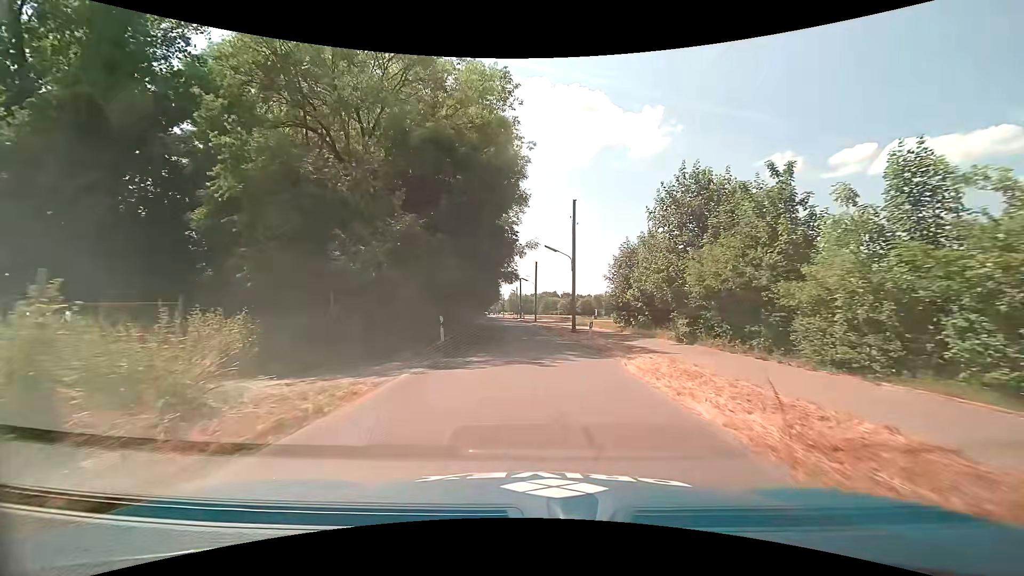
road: unclassified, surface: asphalt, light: Day
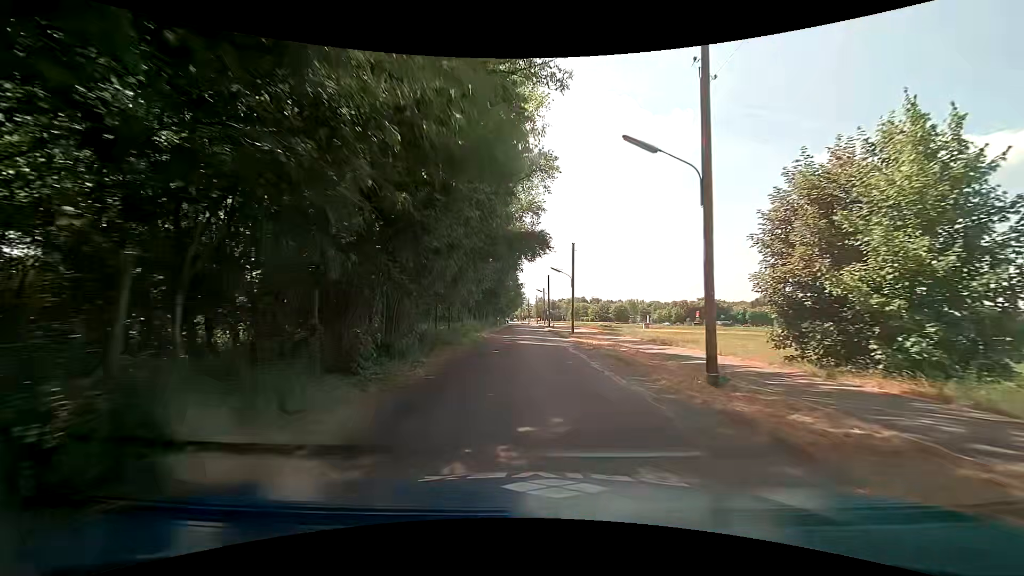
(-0.6, +21.2) m; -3°
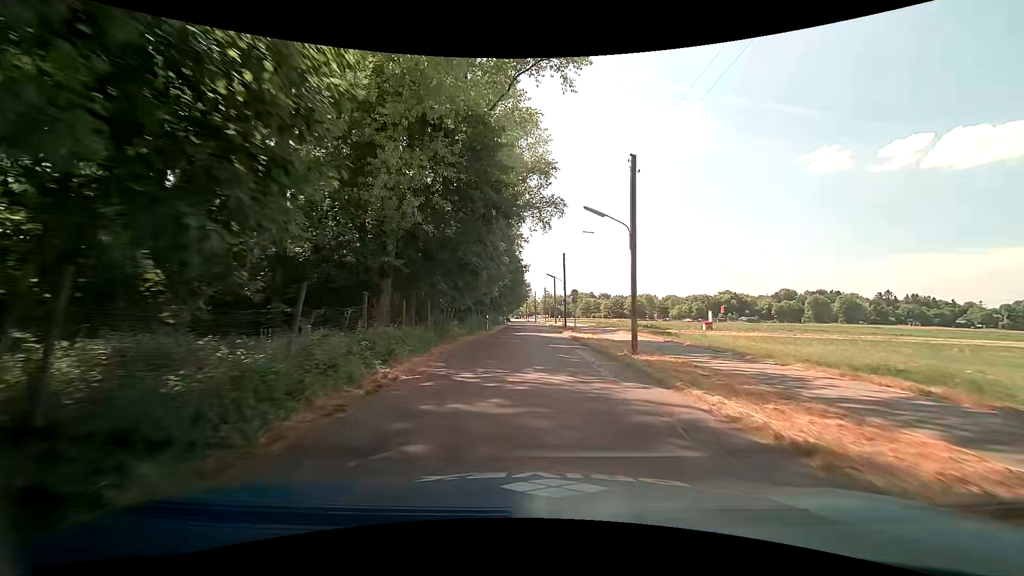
(-0.2, +22.6) m; 0°
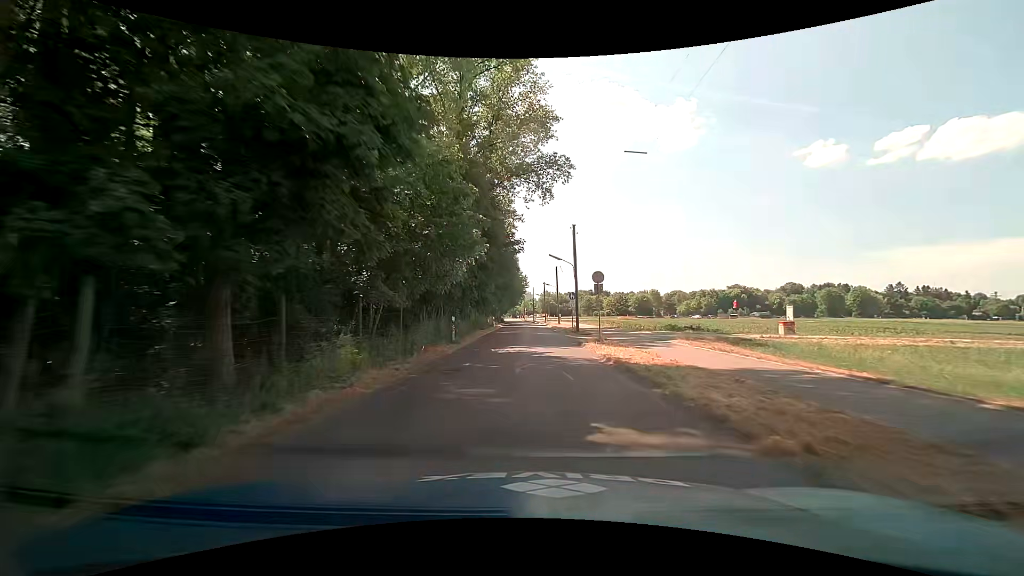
(-0.1, +15.8) m; 0°
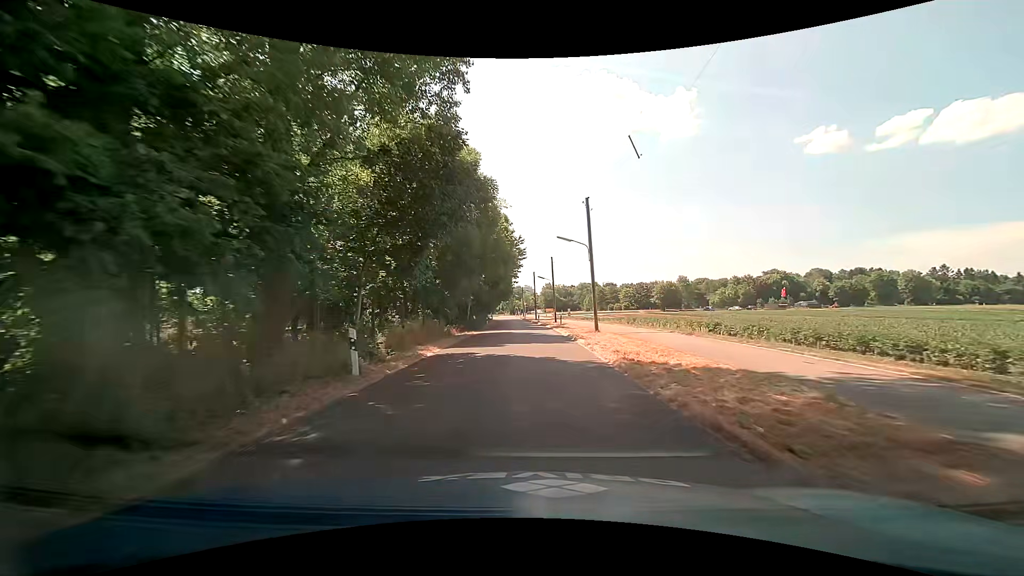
(-0.1, +38.5) m; 0°
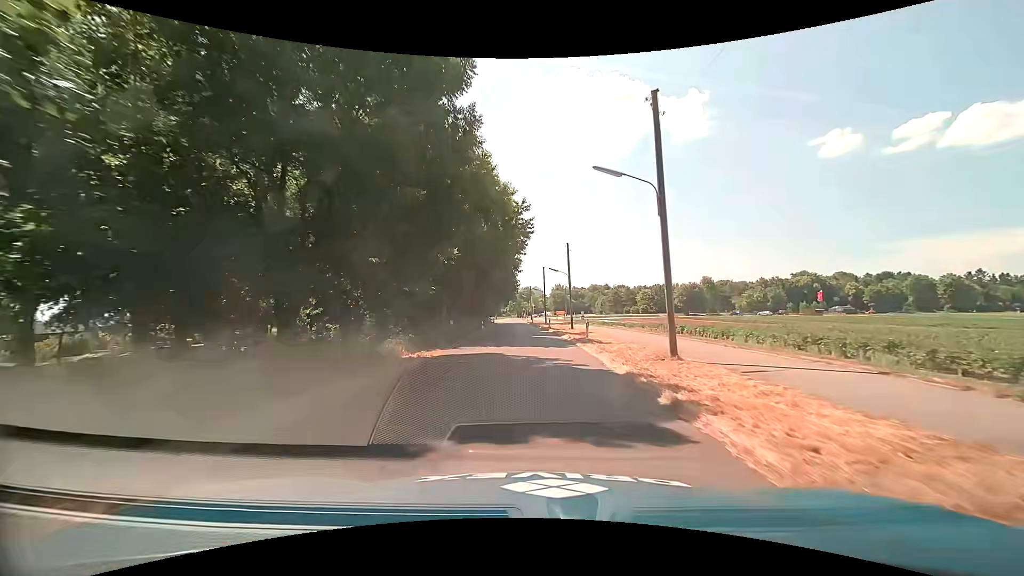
(-0.1, +14.5) m; -2°
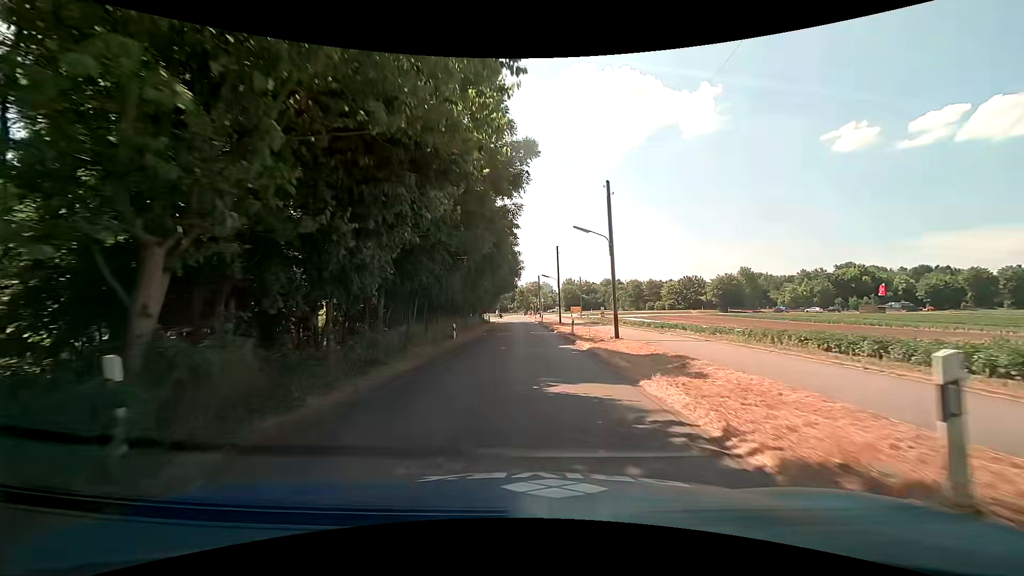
(+0.2, +21.2) m; 0°
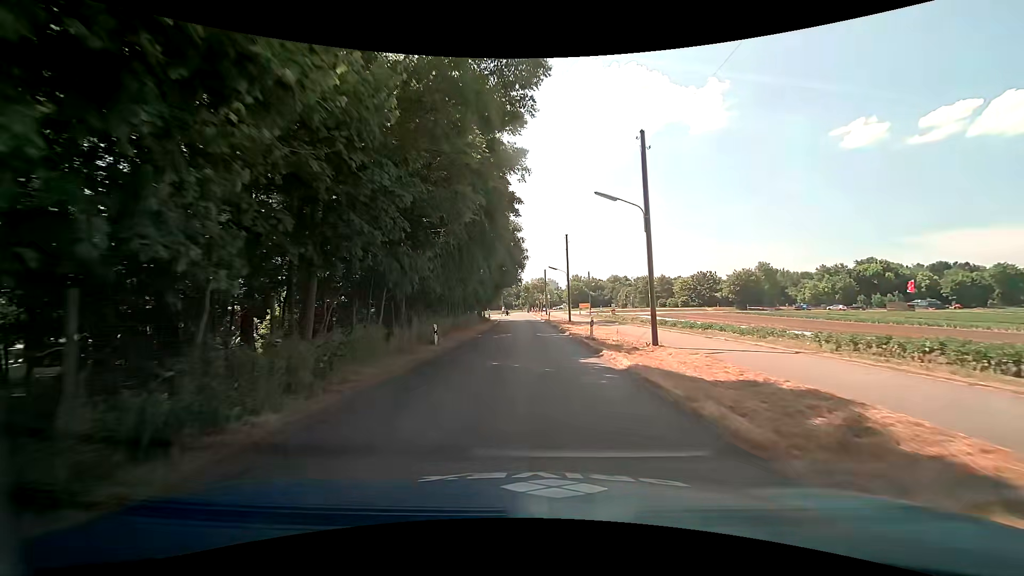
(-0.1, +6.7) m; -2°
